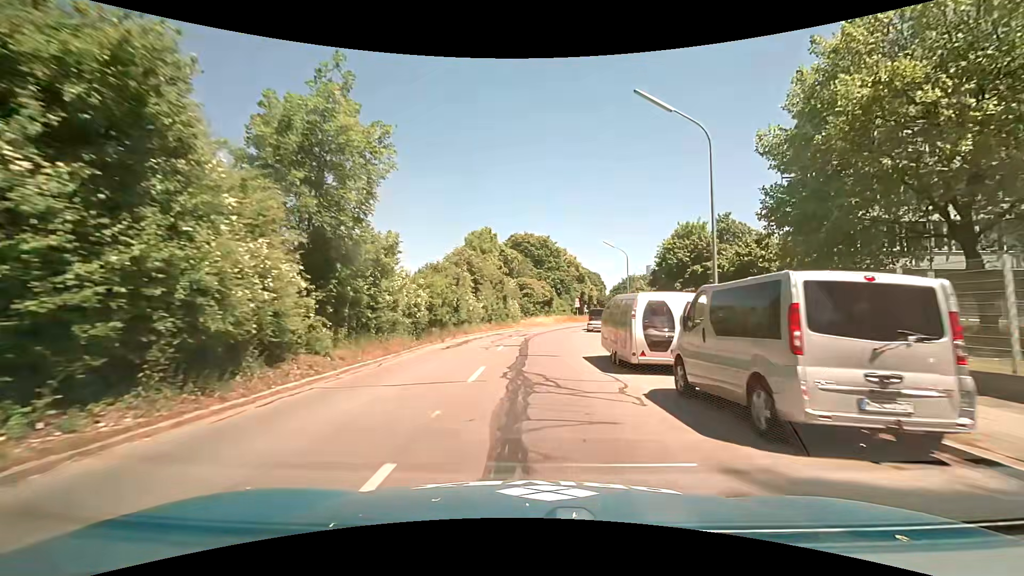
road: tertiary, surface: asphalt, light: Day
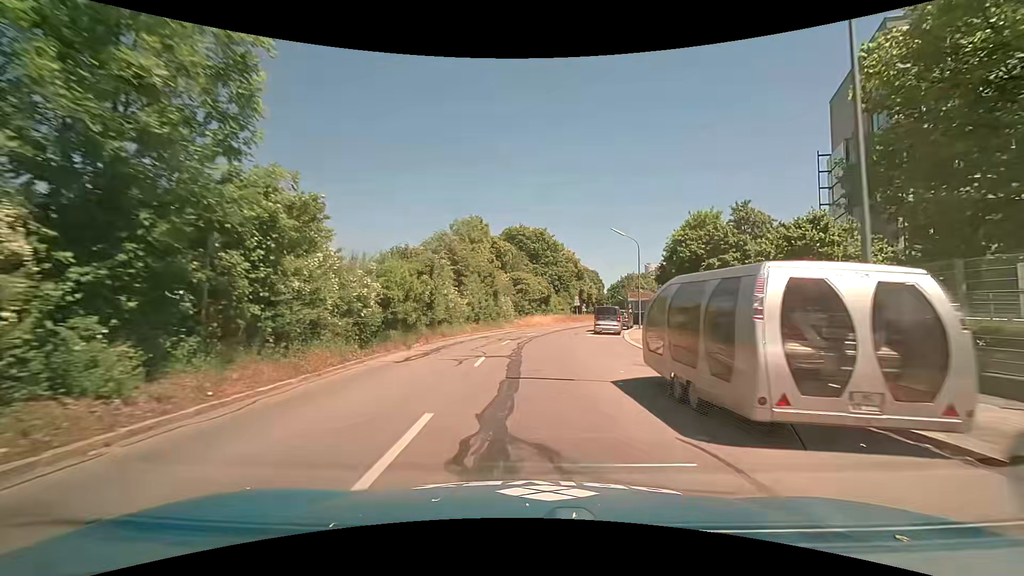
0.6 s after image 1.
(+0.1, +6.8) m; 0°
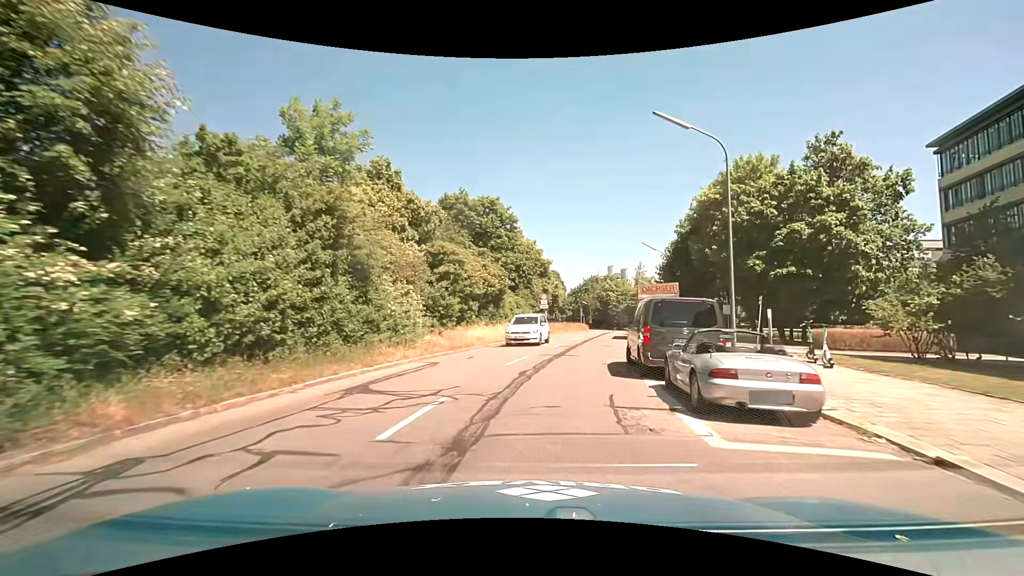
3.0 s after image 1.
(+1.2, +25.0) m; +6°
(0, +10) (+2, +20) (+4, +30) (+6, +40) (+7, +49) (+9, +59) (+12, +69) (+14, +79) (+16, +88) (+17, +98) m
